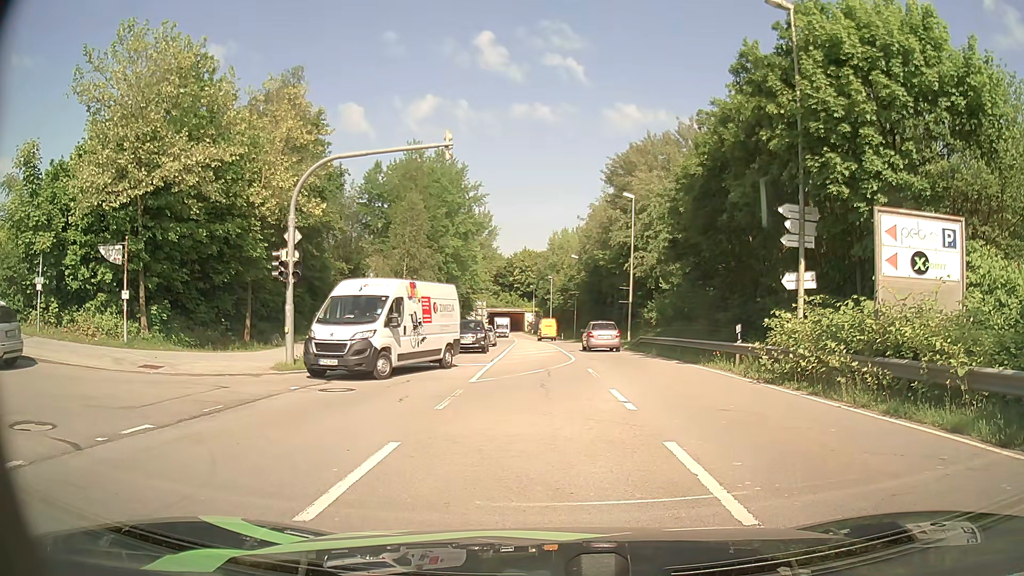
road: secondary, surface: asphalt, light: Day
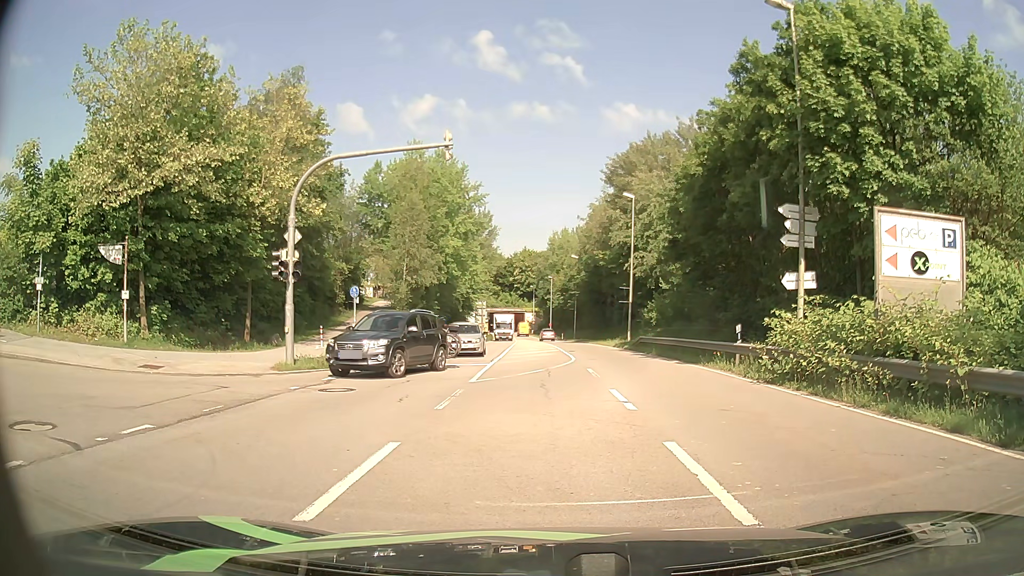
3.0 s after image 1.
(0.0, 0.0) m; 0°
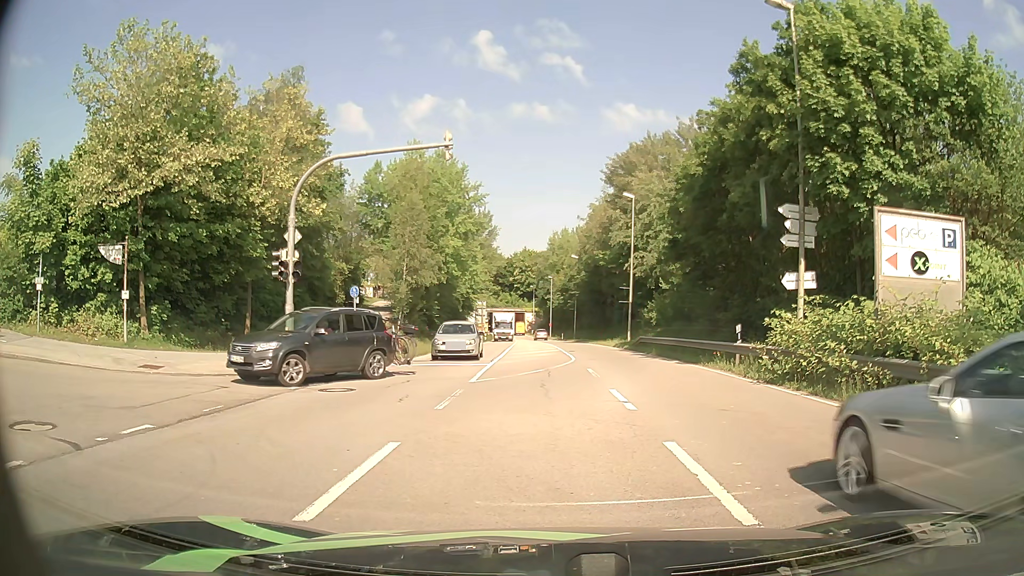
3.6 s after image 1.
(0.0, 0.0) m; 0°
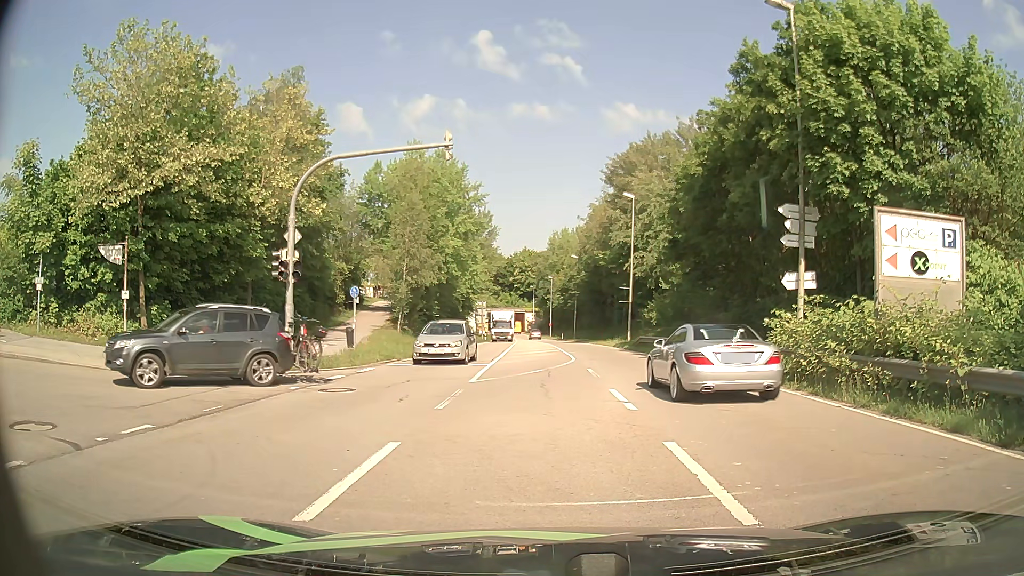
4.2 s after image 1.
(0.0, 0.0) m; 0°
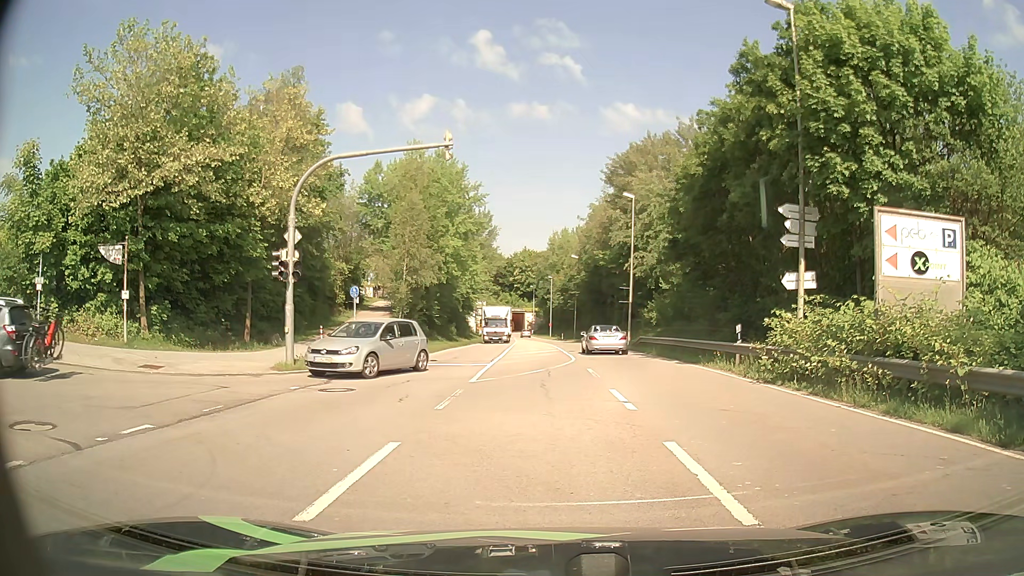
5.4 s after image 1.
(0.0, 0.0) m; 0°
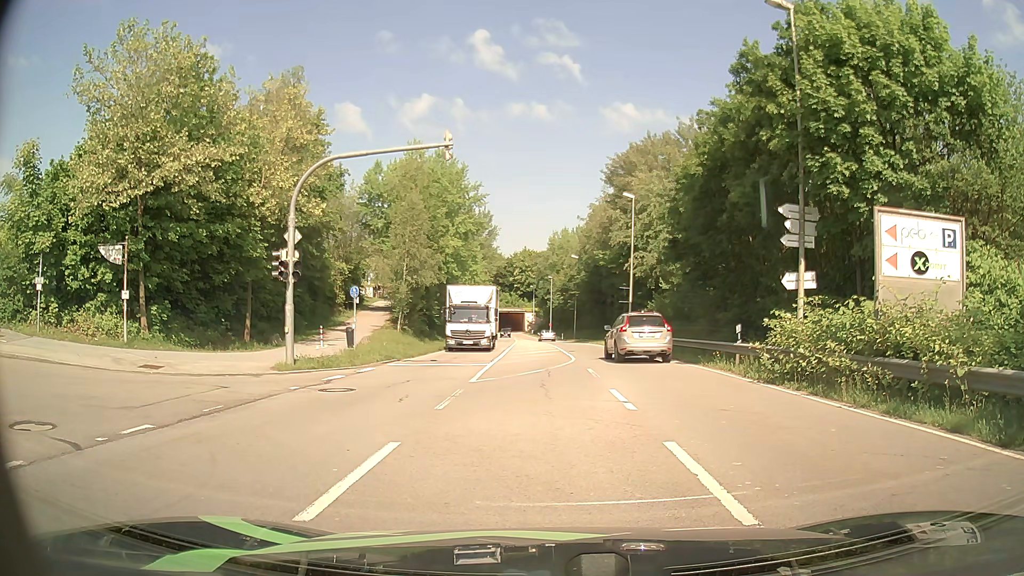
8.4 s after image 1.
(0.0, 0.0) m; 0°
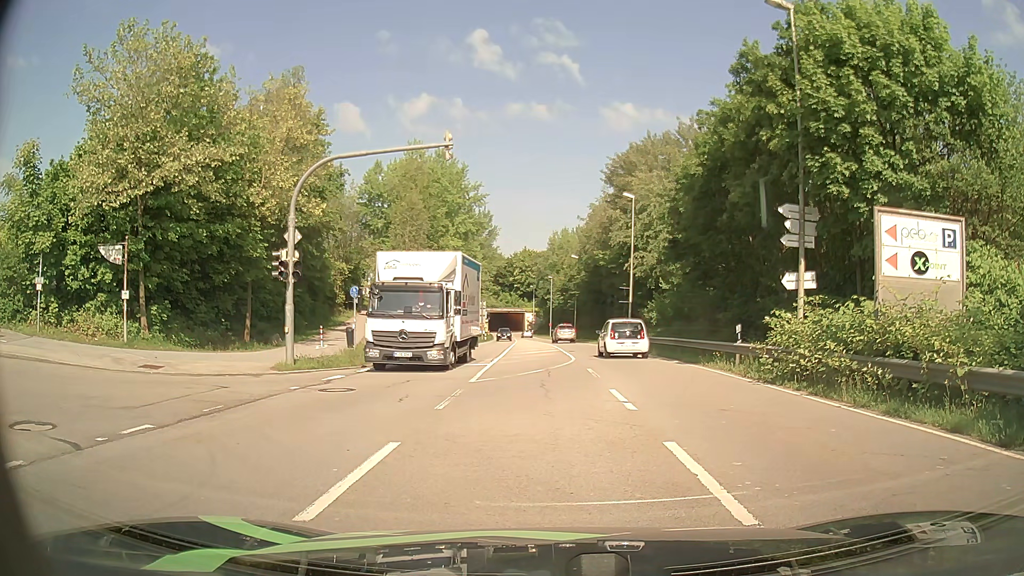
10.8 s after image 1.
(0.0, 0.0) m; 0°
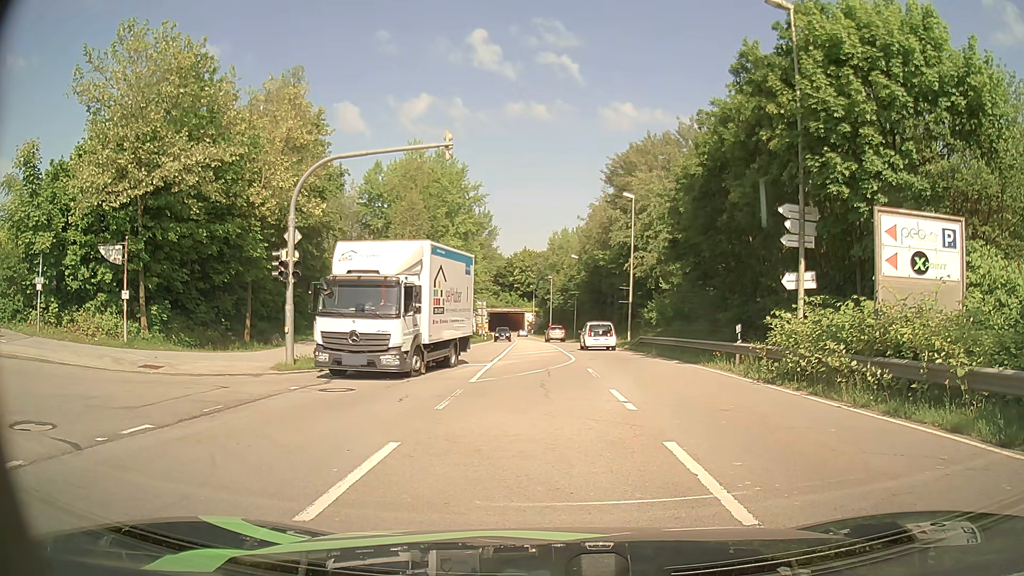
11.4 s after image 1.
(0.0, 0.0) m; 0°
(-2, +9) (-12, +12) (-22, +13) (-32, +13) (-42, +14) (-52, +14) (-62, +14) (-72, +14) (-82, +13) (-92, +13) m
